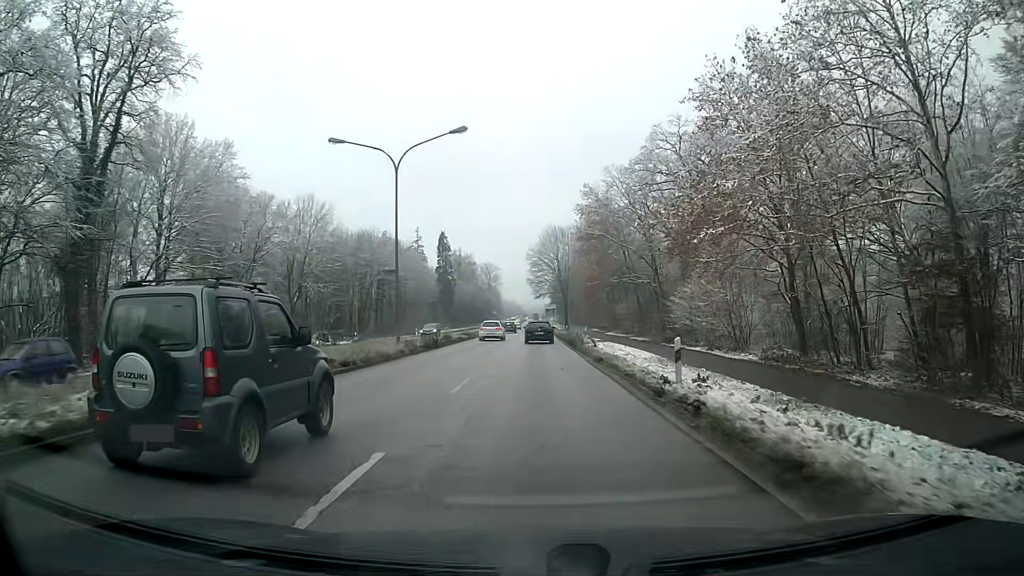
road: primary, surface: asphalt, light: Day
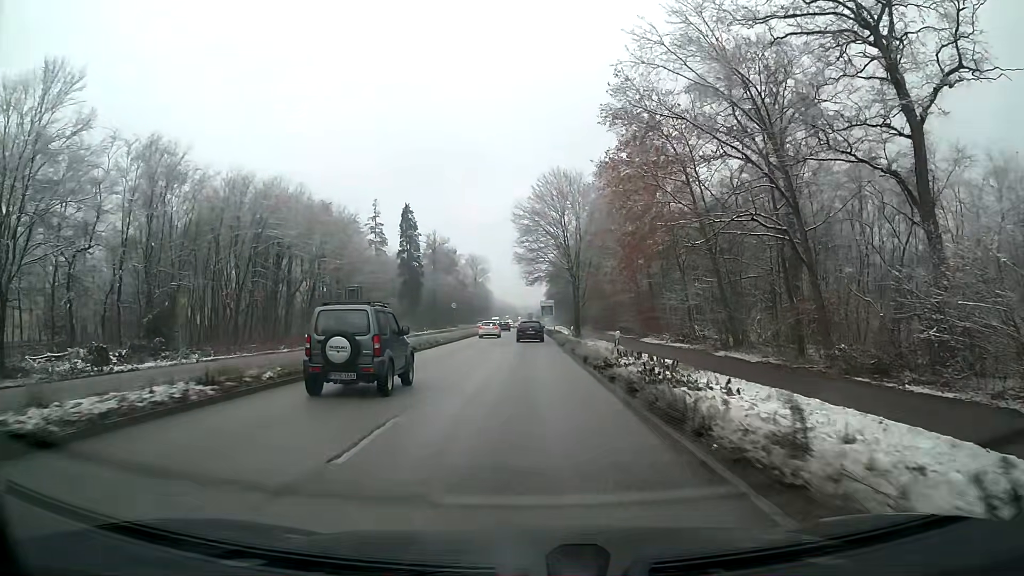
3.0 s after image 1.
(+0.2, +43.0) m; 0°
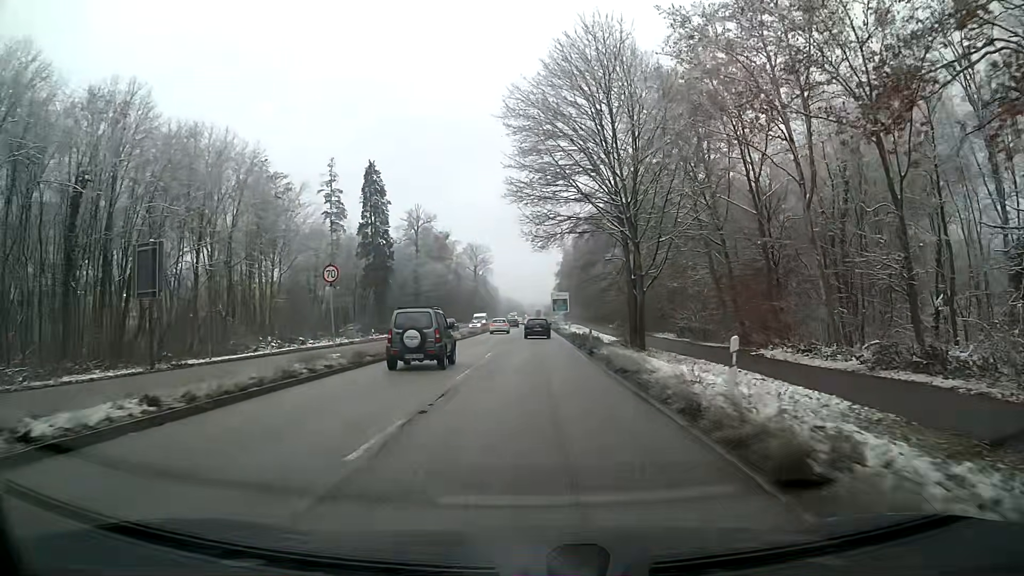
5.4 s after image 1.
(-0.1, +36.5) m; 0°
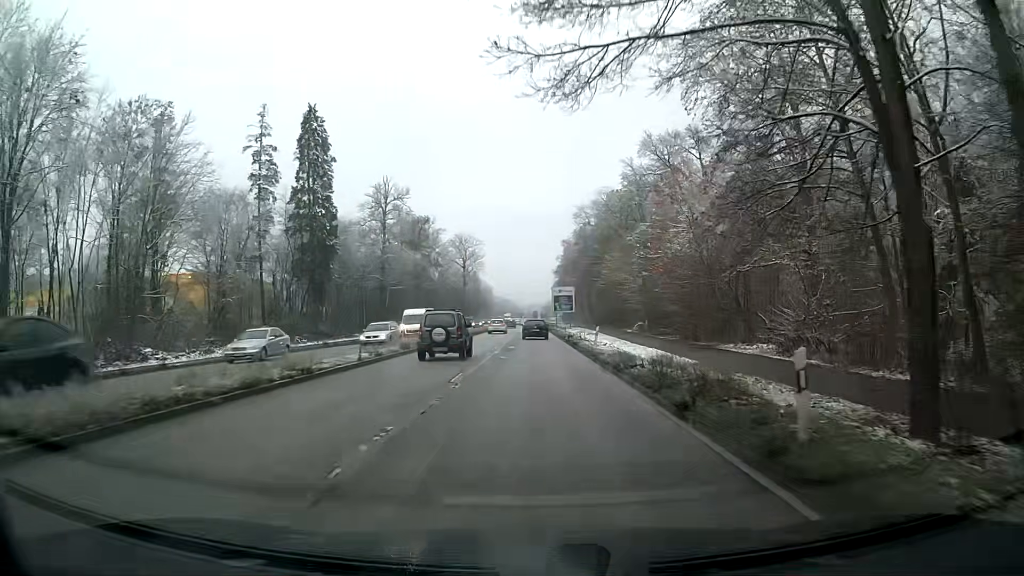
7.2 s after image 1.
(0.0, +28.2) m; 0°
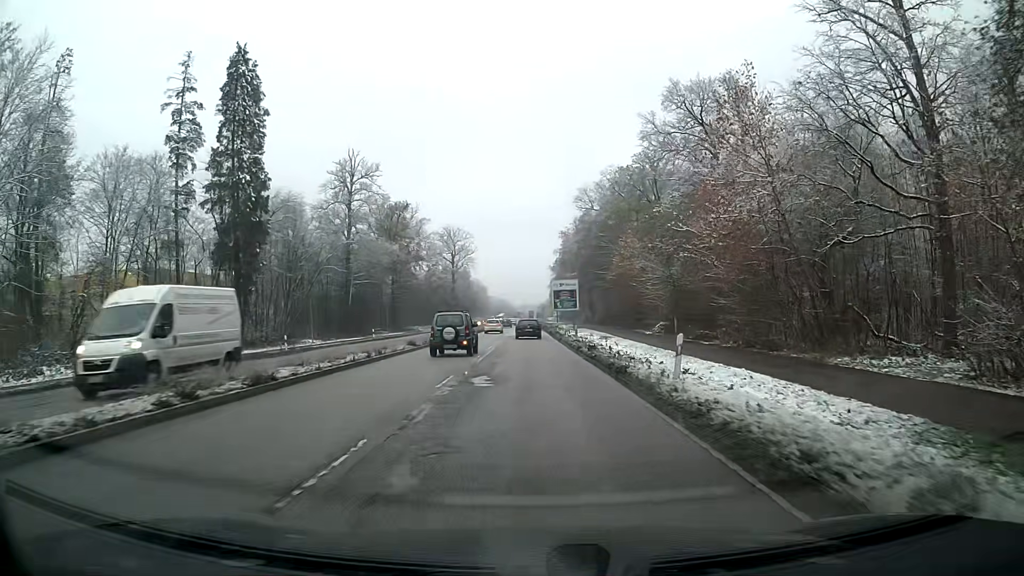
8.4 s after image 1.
(0.0, +18.8) m; 0°
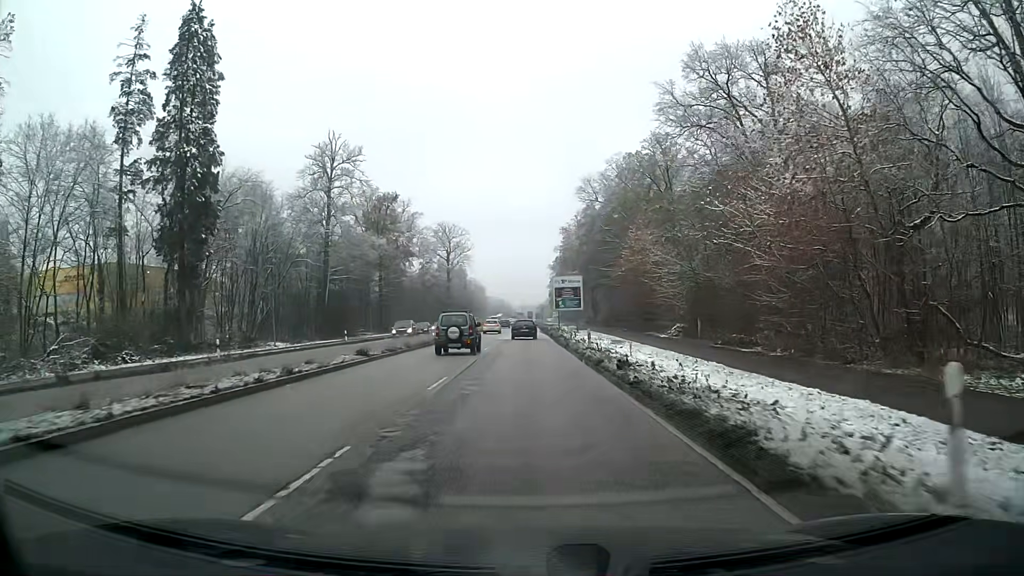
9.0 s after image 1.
(0.0, +9.4) m; 0°
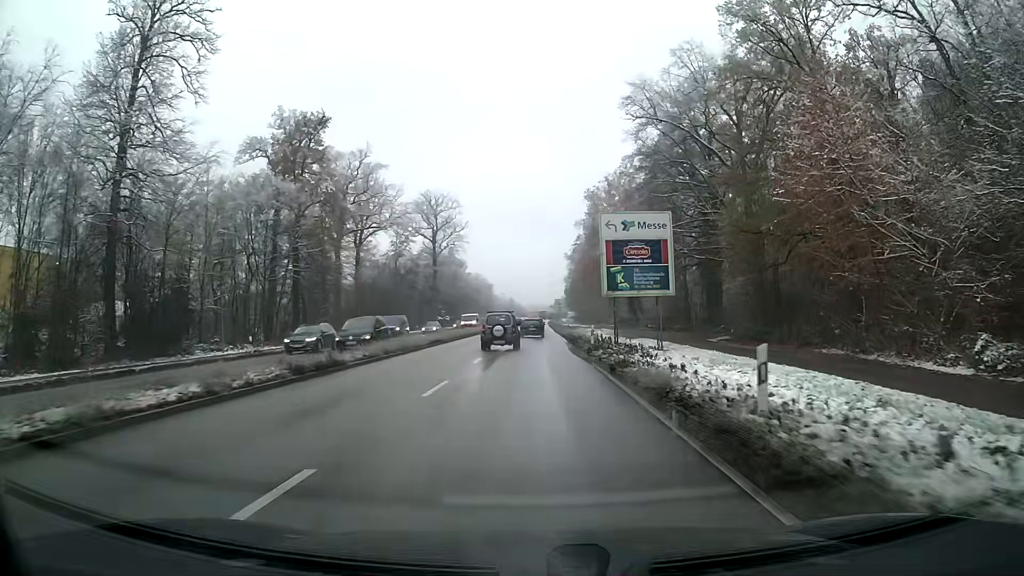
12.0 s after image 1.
(-0.1, +46.6) m; -1°
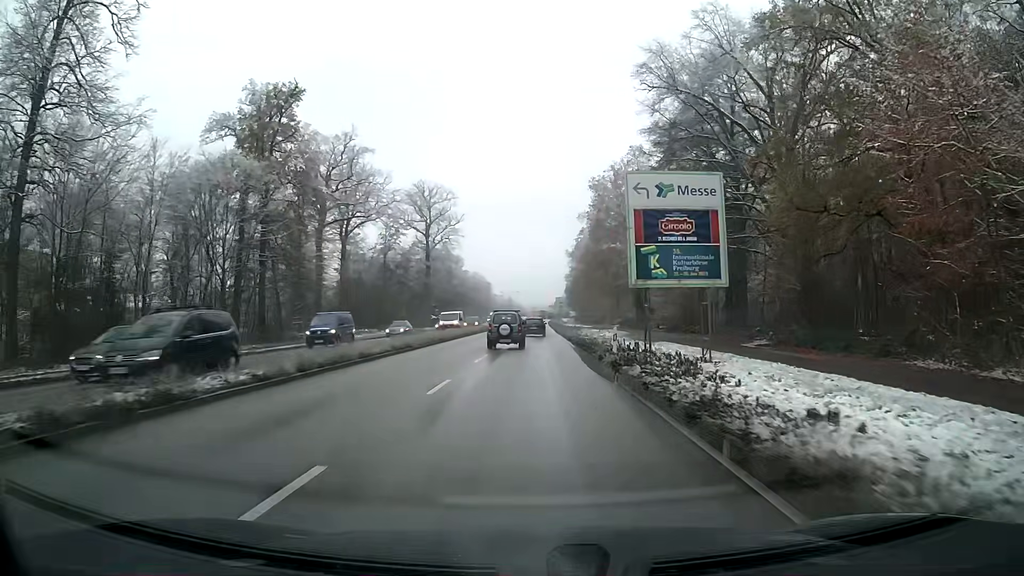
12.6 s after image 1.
(0.0, +9.1) m; 0°
